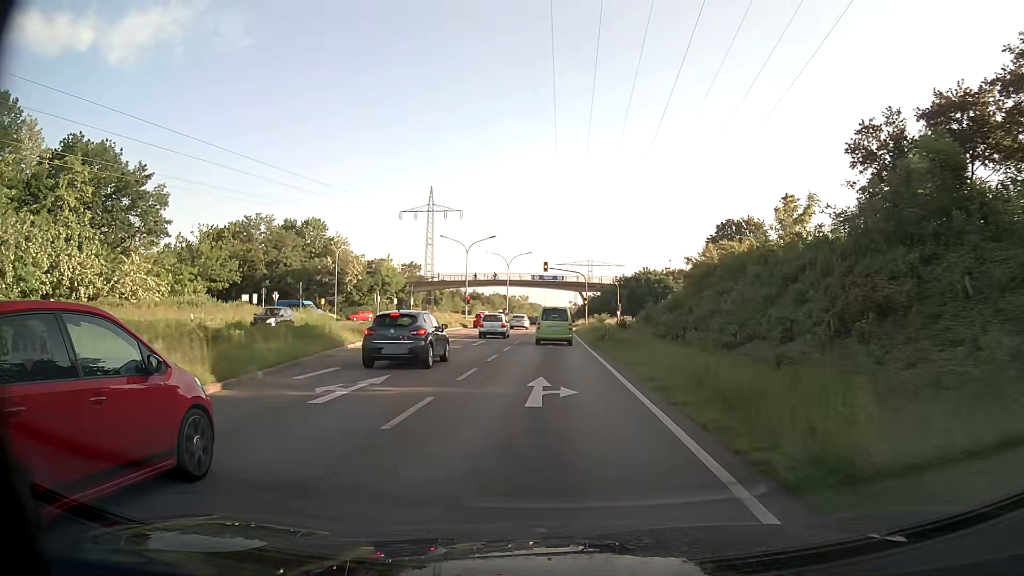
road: primary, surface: asphalt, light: Day
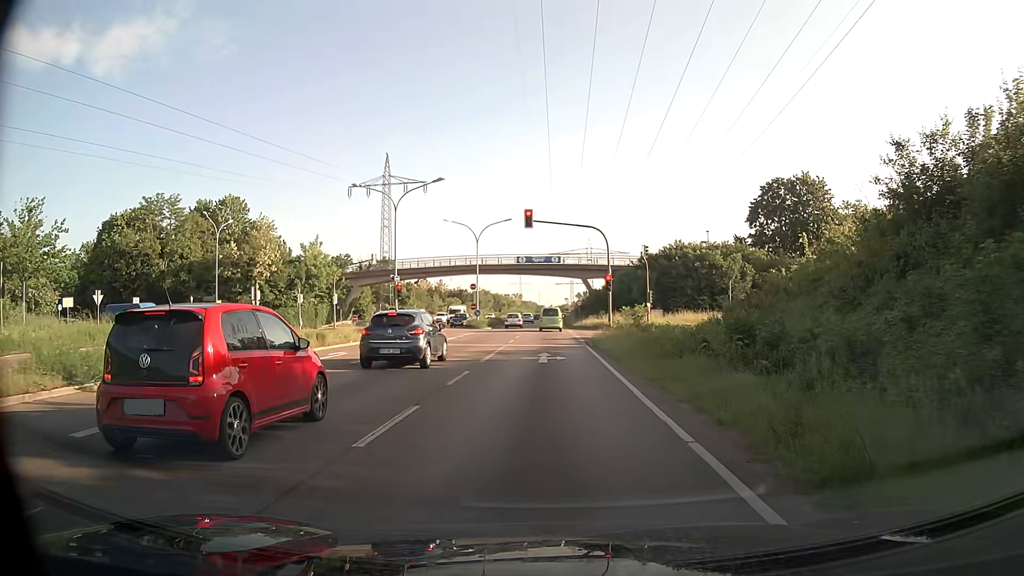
(+0.1, +30.5) m; +1°
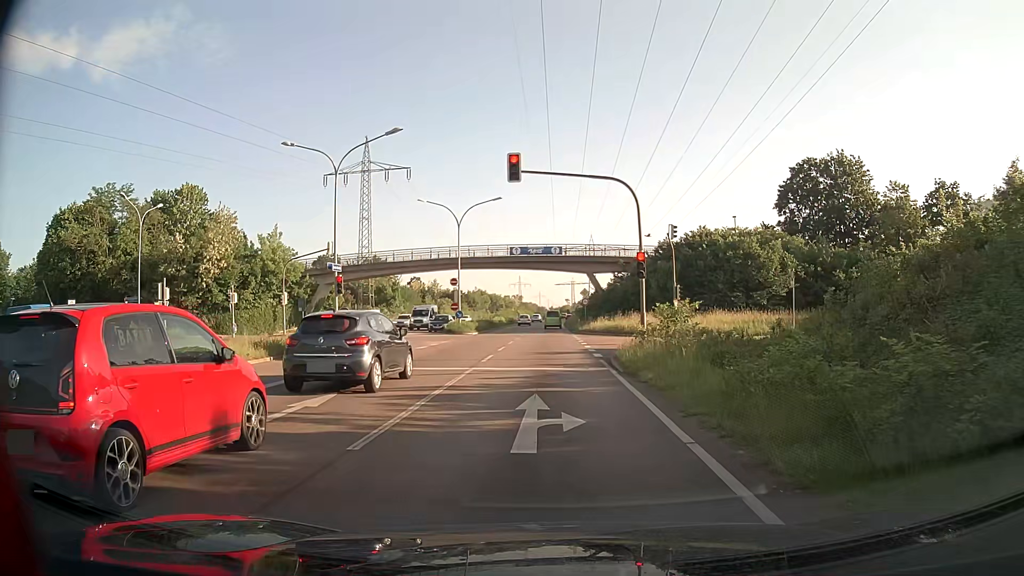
(-0.1, +11.8) m; 0°
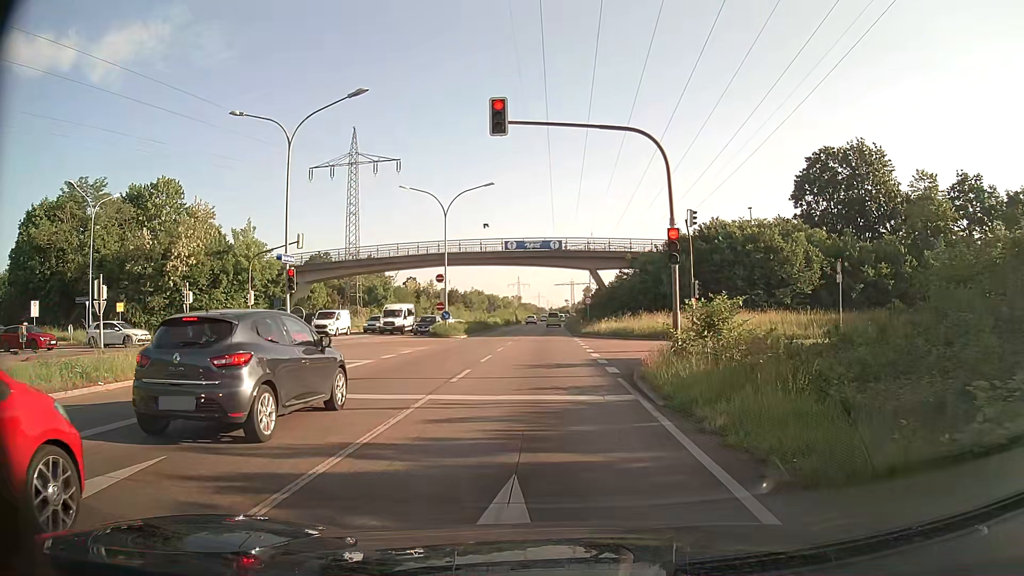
(0.0, +5.6) m; 0°
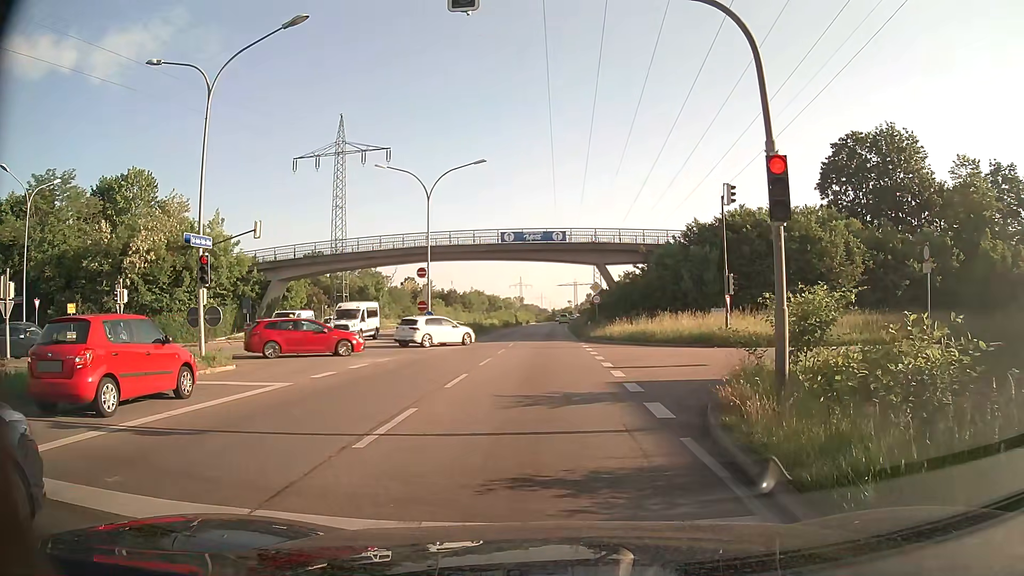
(0.0, +6.6) m; -2°
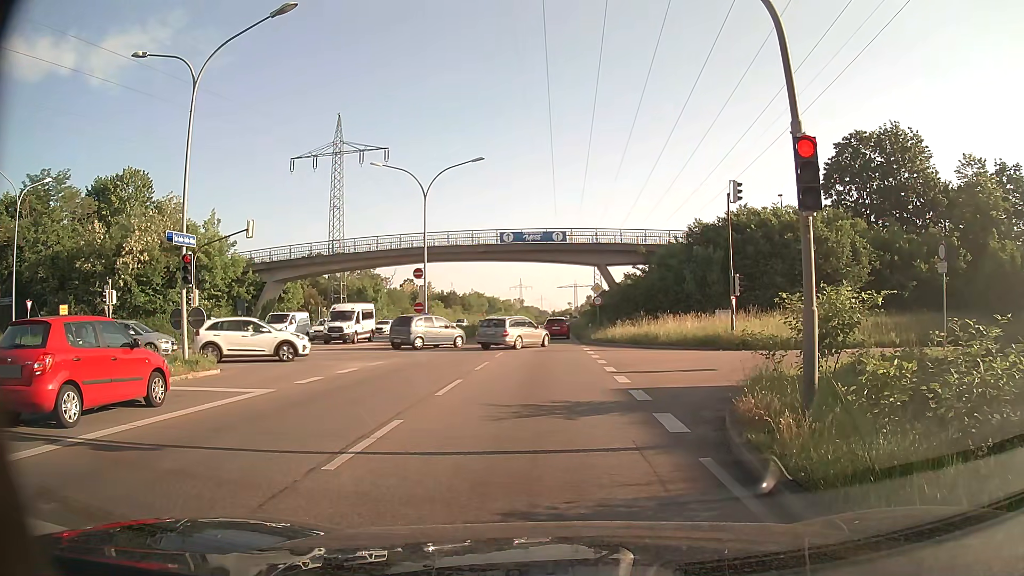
(0.0, +1.0) m; 0°
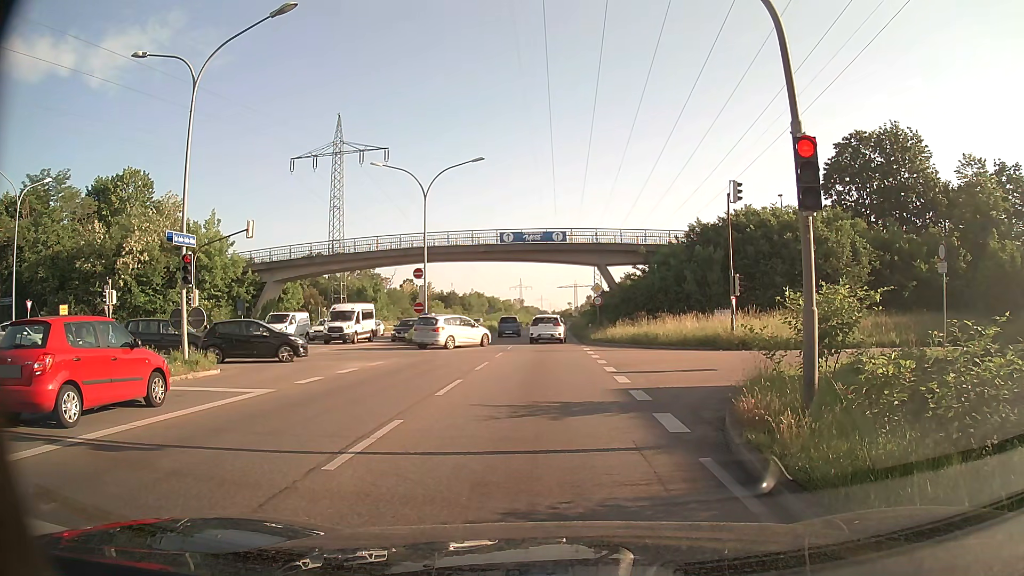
(0.0, 0.0) m; 0°
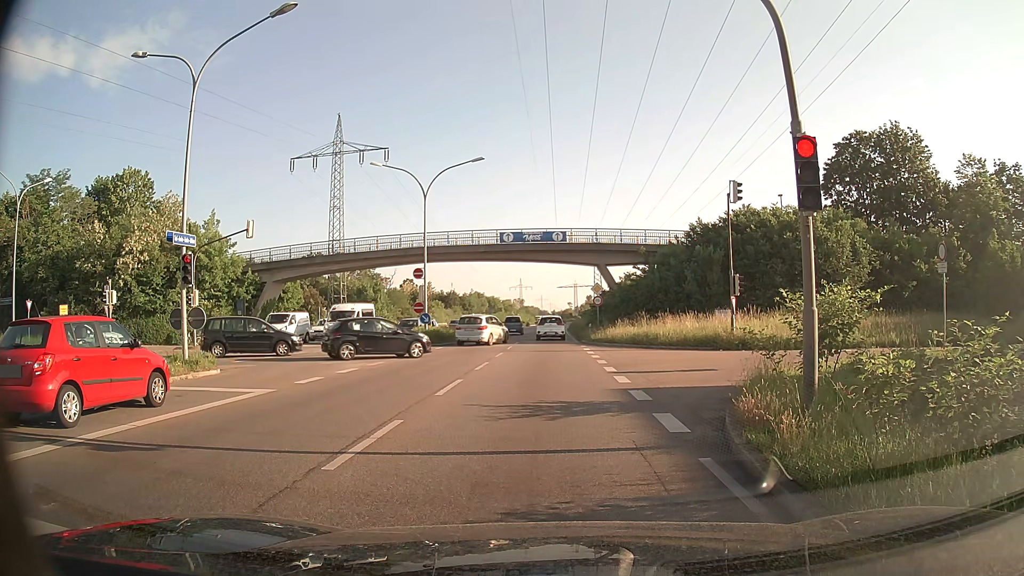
(0.0, 0.0) m; 0°
